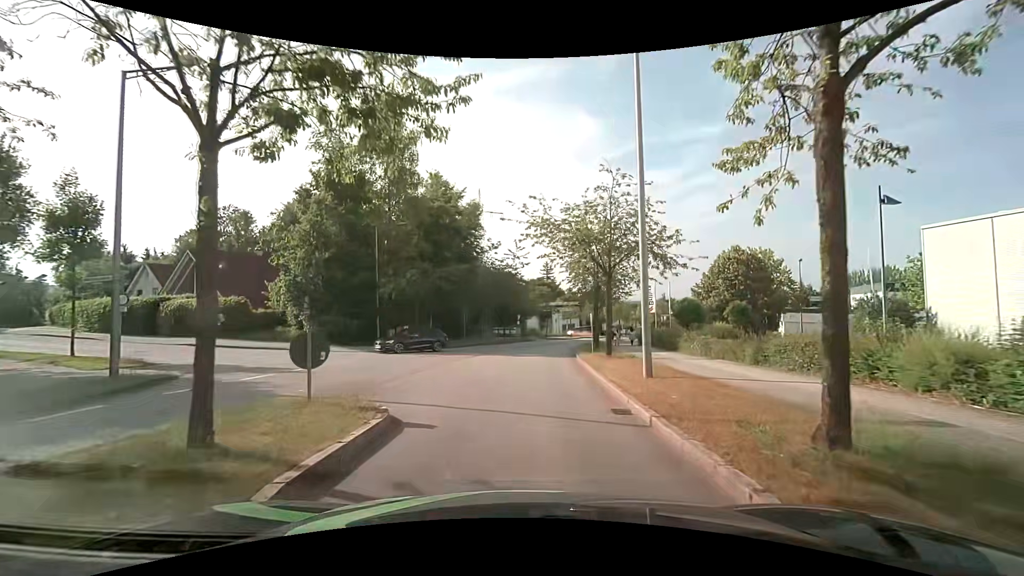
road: residential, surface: asphalt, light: Day
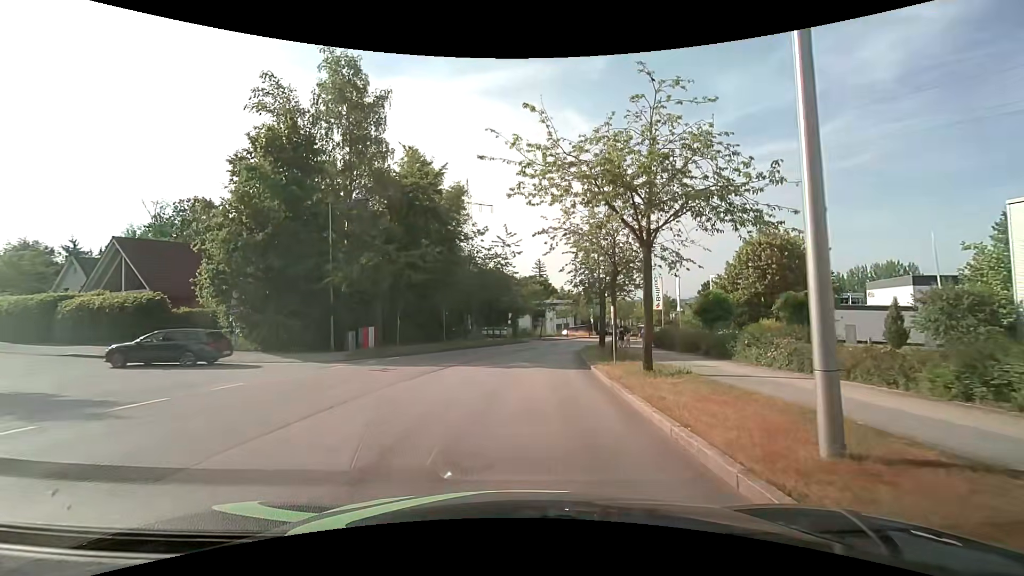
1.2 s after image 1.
(0.0, +7.4) m; 0°
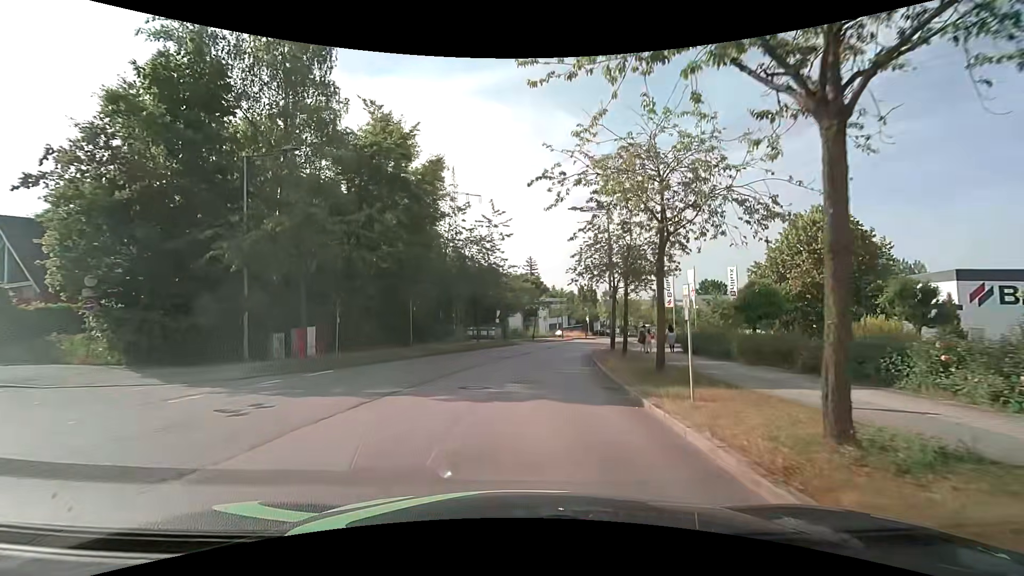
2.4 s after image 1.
(+0.1, +8.4) m; +2°
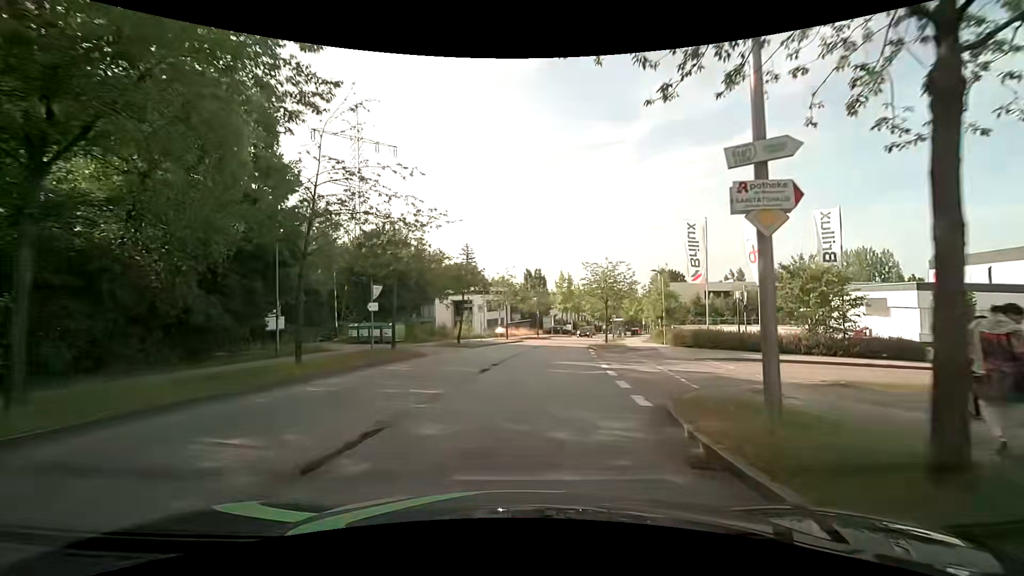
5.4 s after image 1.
(+1.2, +25.0) m; +6°
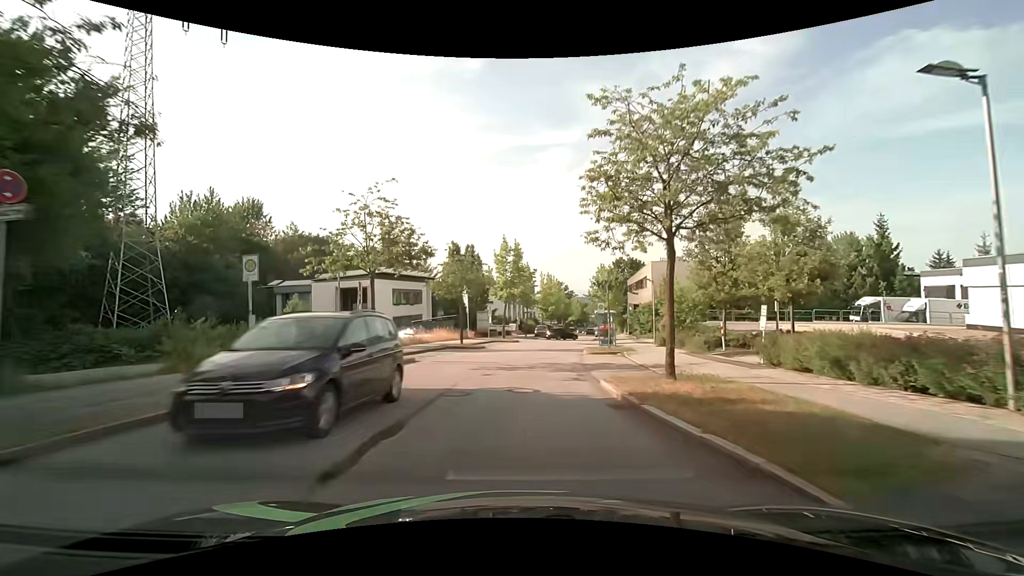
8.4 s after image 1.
(+2.0, +28.5) m; +7°
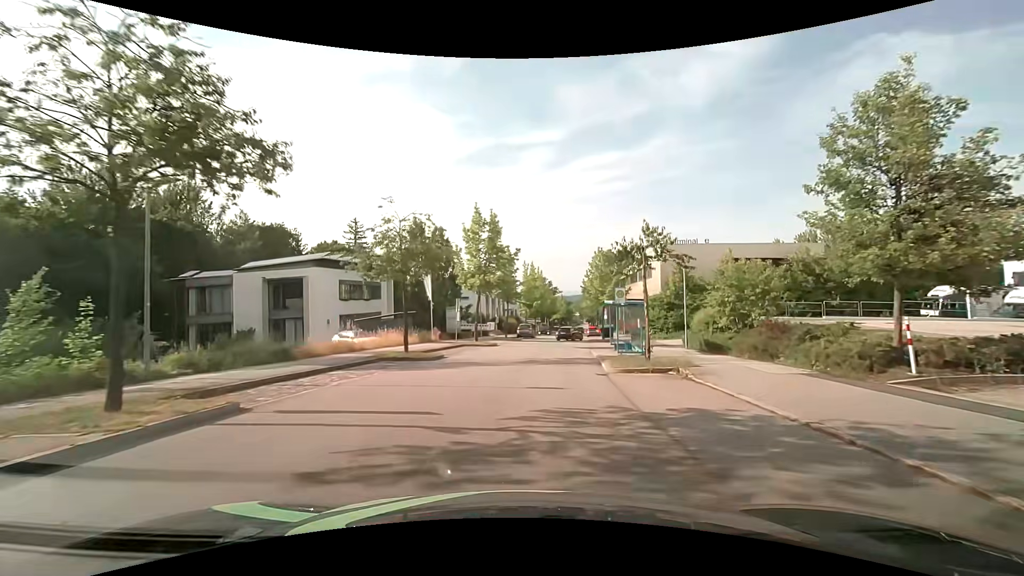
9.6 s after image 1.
(+0.2, +11.6) m; +3°
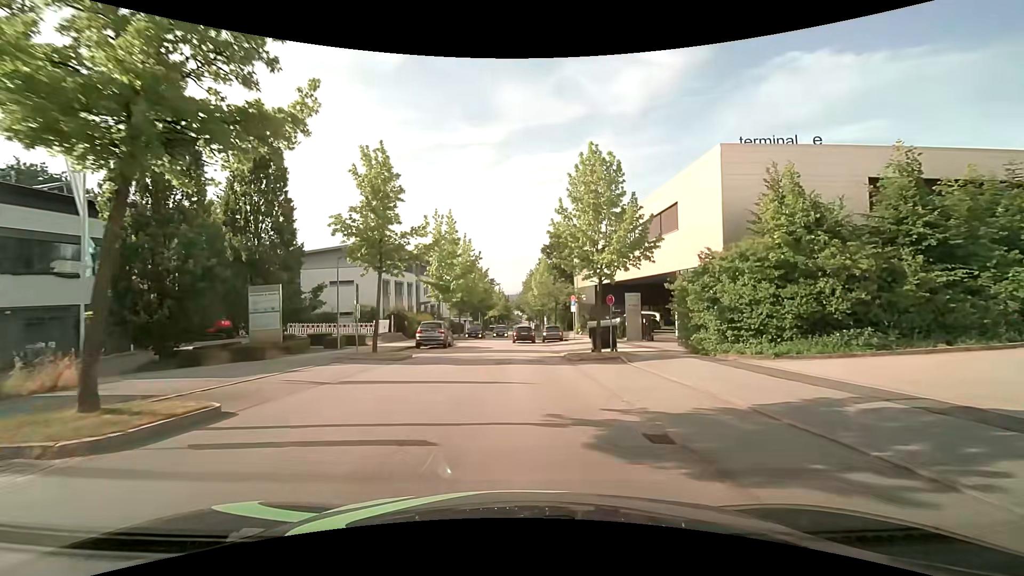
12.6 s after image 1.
(+1.7, +27.5) m; +7°
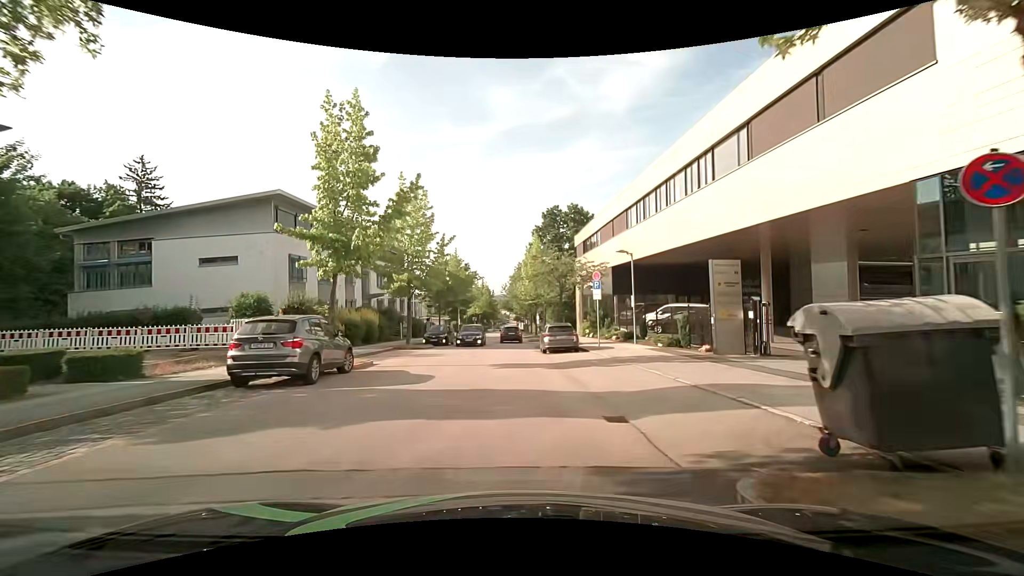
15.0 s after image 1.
(+0.1, +17.7) m; +1°
(0, +10) (0, +20) (-1, +30) (-1, +40) (-2, +50) (-2, +60) (-2, +70) (-2, +80) (-2, +90) (-3, +100) m
